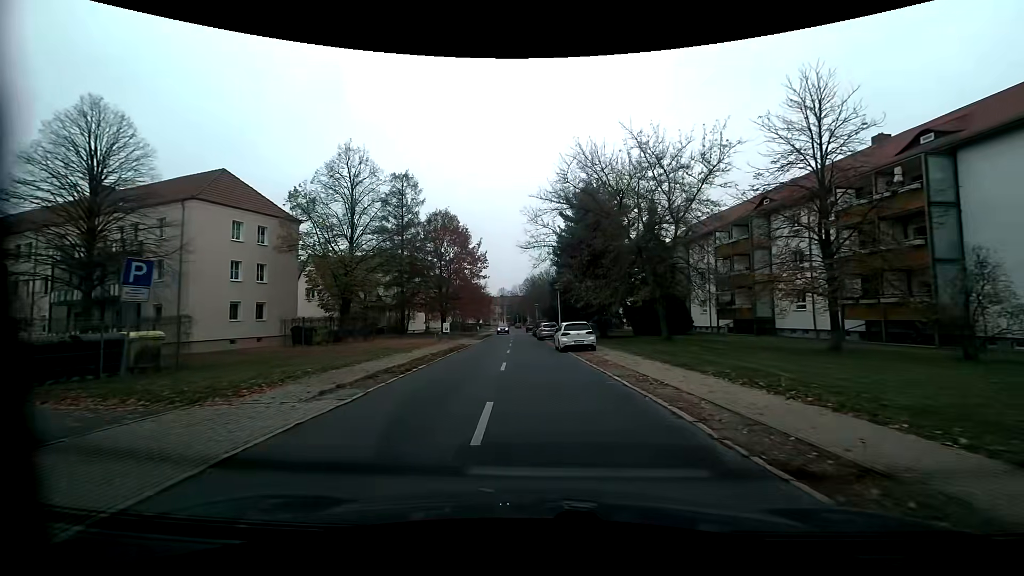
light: Day
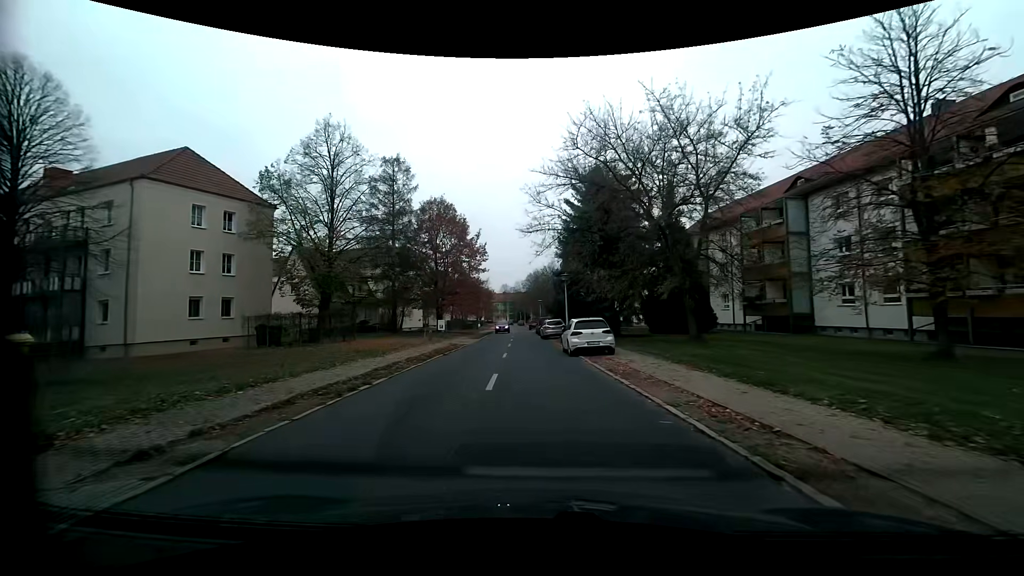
(0.0, +4.9) m; 0°
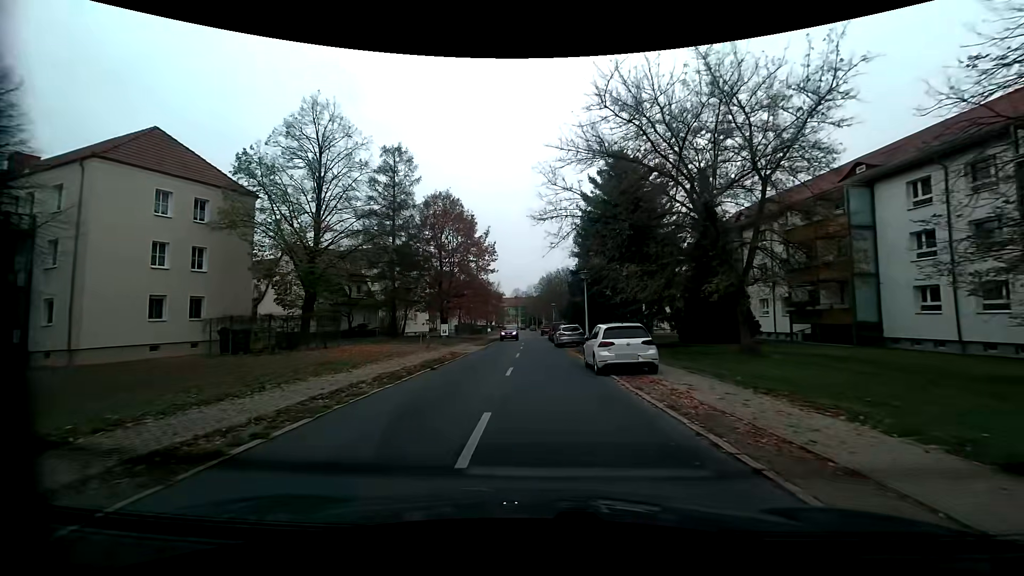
(0.0, +4.9) m; -1°
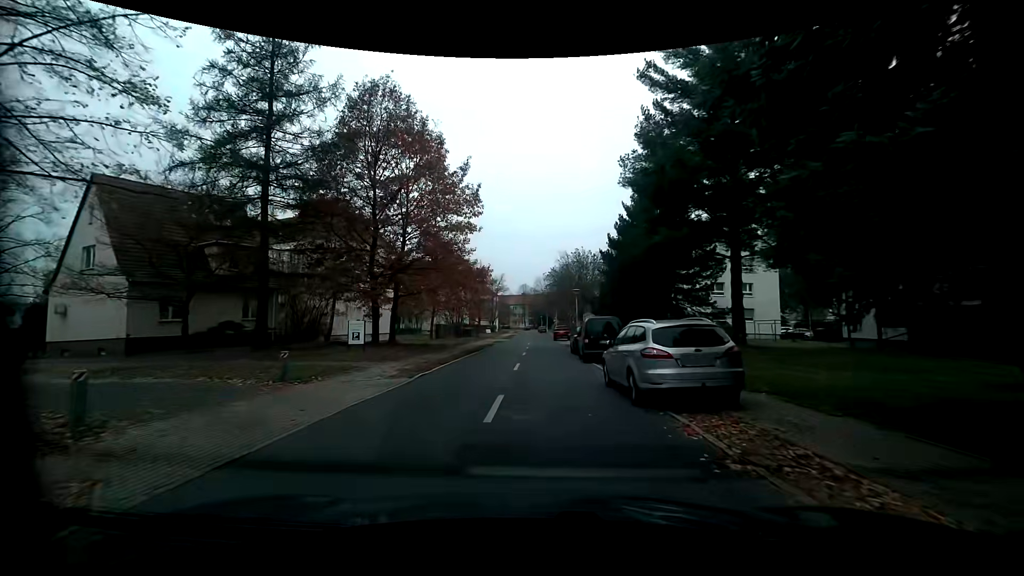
(-0.3, +24.8) m; -2°
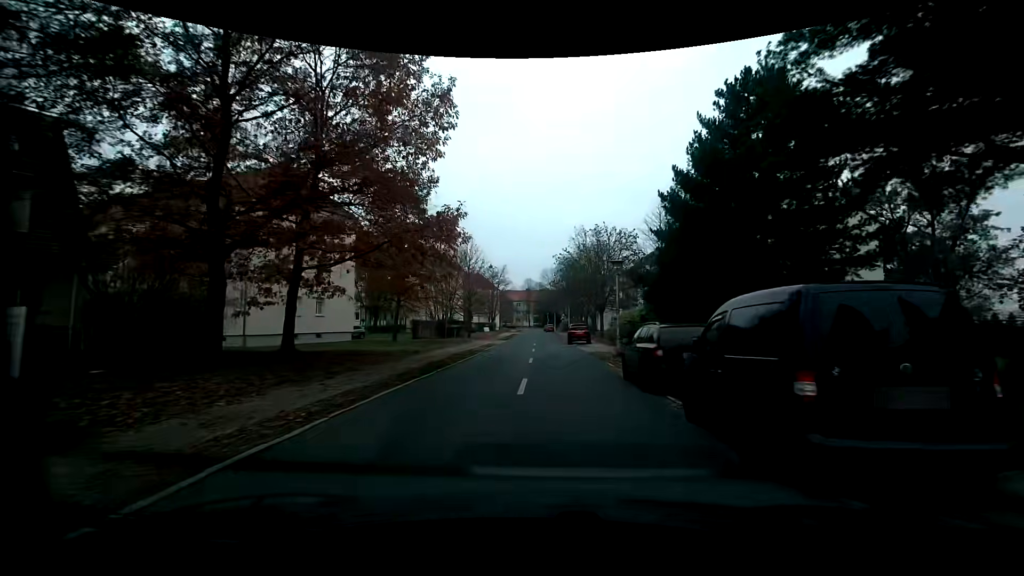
(-0.1, +15.5) m; -1°
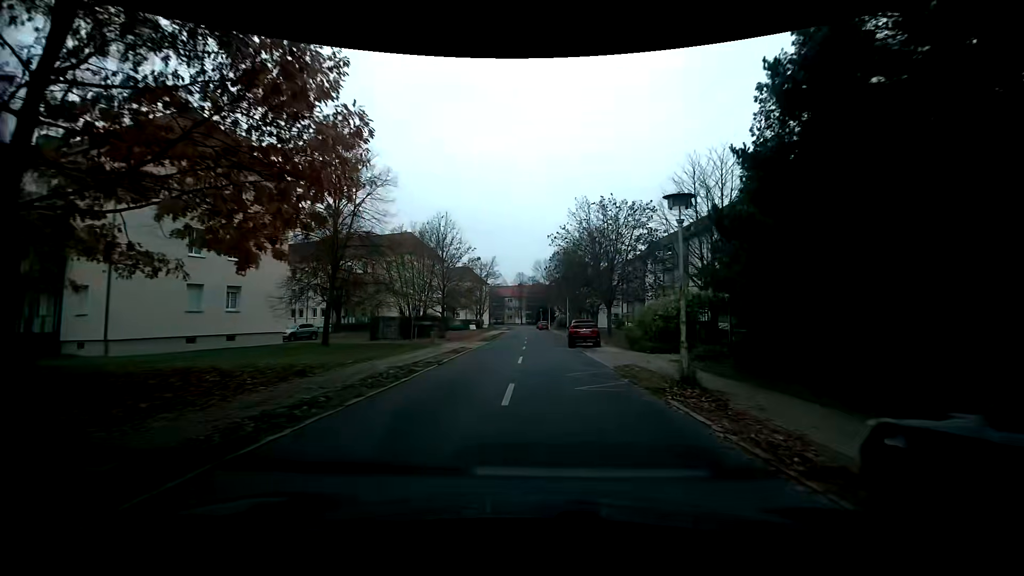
(+0.3, +10.6) m; +1°
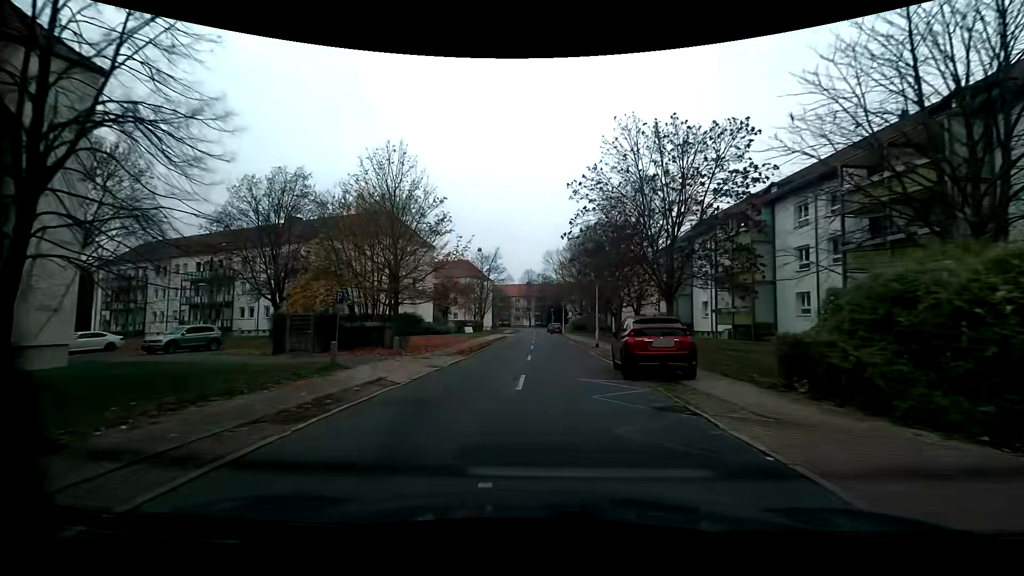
(-0.1, +16.2) m; -1°
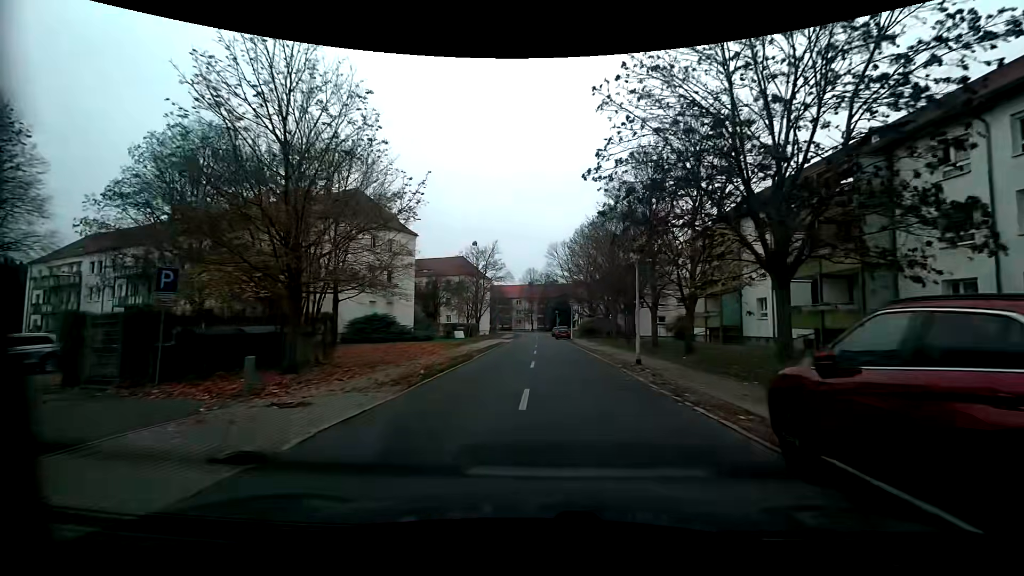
(0.0, +11.0) m; -1°
(0, +10) (0, +20) (0, +30) (+1, +40) (+1, +50) (+1, +60) (+1, +70) (+1, +80) (+1, +90) (+2, +100) m
